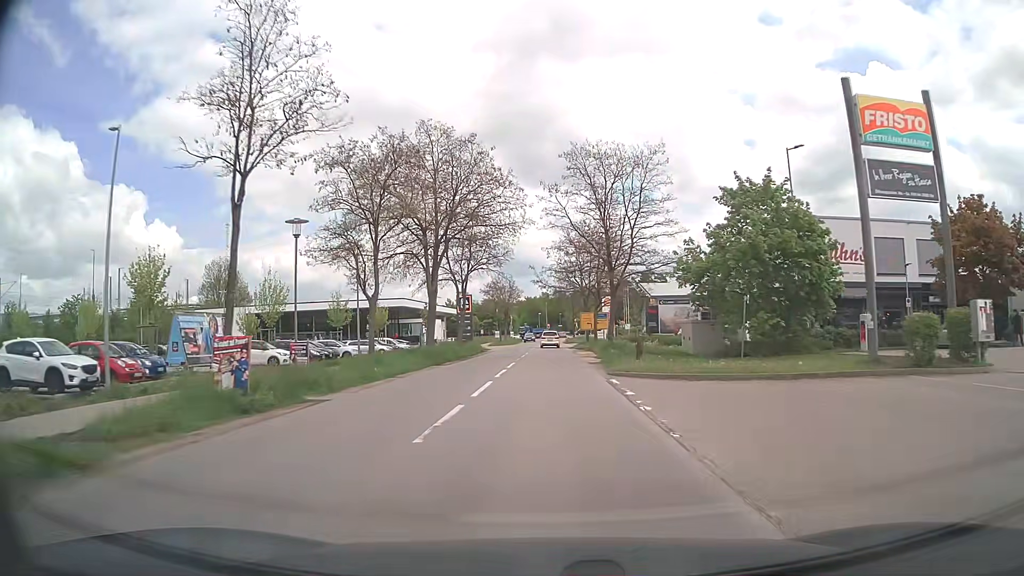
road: tertiary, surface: asphalt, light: Day
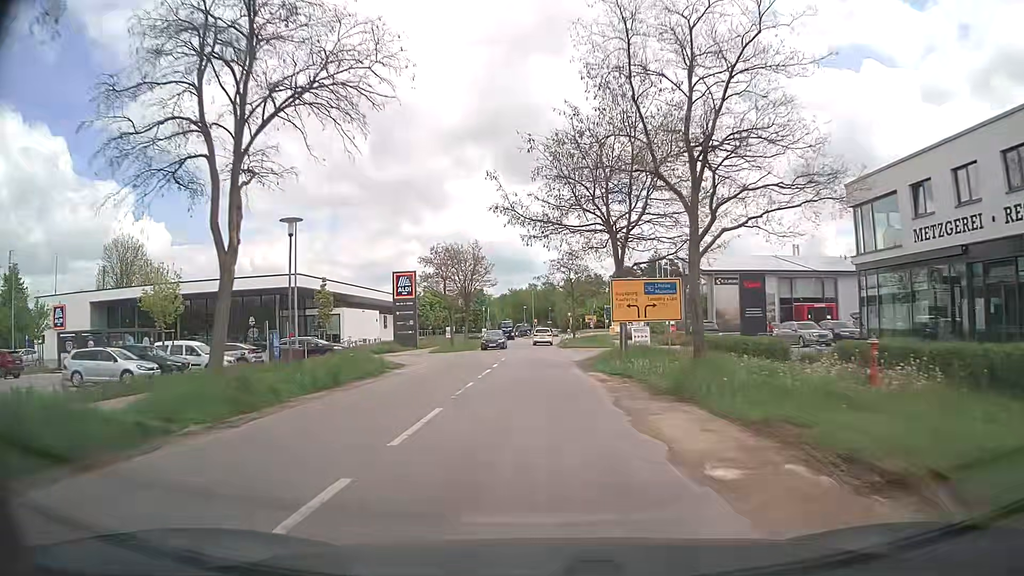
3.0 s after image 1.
(+0.5, +36.2) m; +1°
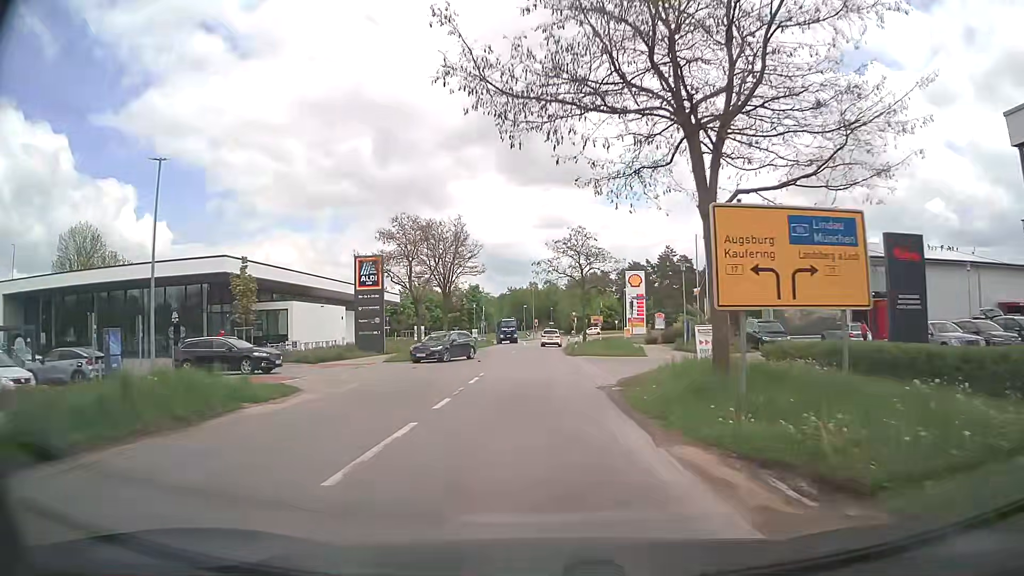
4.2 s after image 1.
(0.0, +14.2) m; 0°
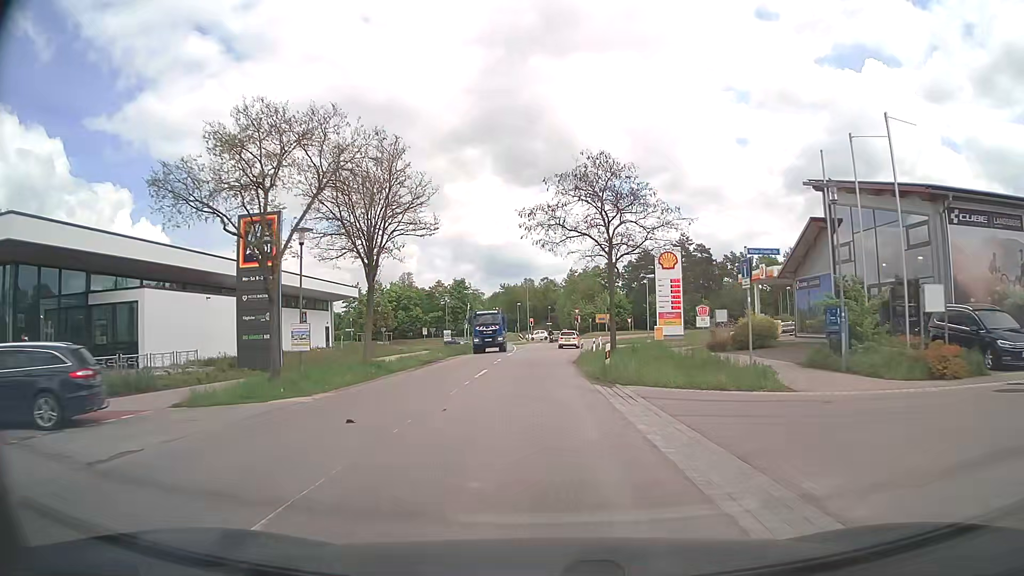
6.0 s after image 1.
(-0.1, +20.8) m; 0°
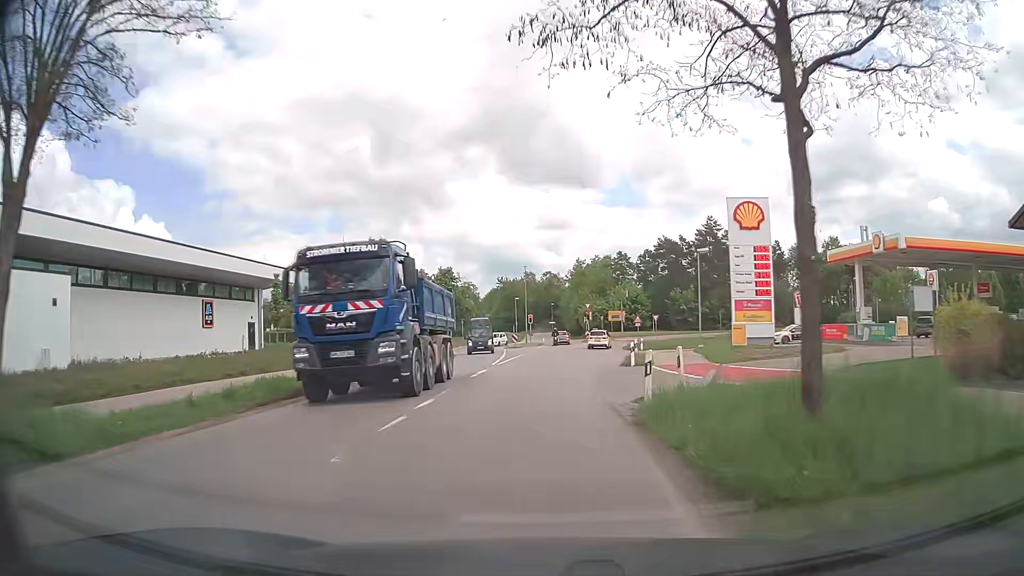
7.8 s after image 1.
(+0.1, +20.8) m; 0°
(0, +10) (0, +20) (+1, +30) (+2, +40) (+3, +50) (+4, +60) (+6, +70) (+11, +78) (+19, +84) (+29, +85) m
